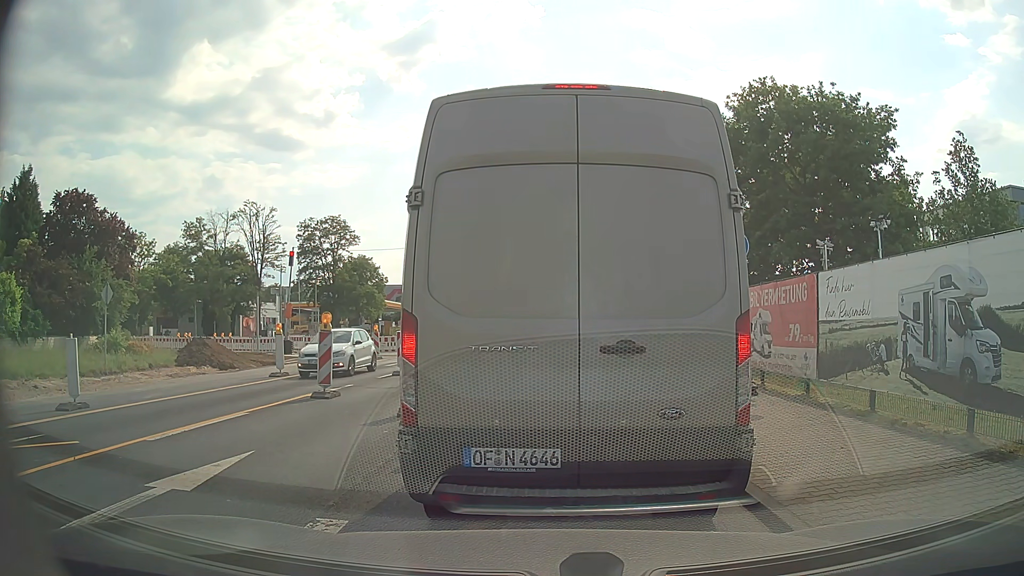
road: secondary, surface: asphalt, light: Day
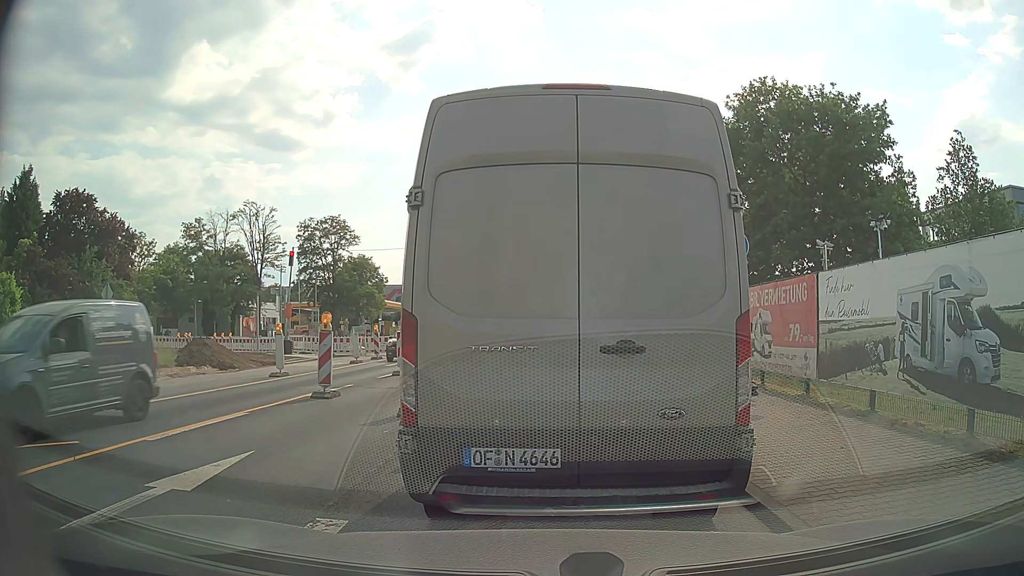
(0.0, 0.0) m; 0°
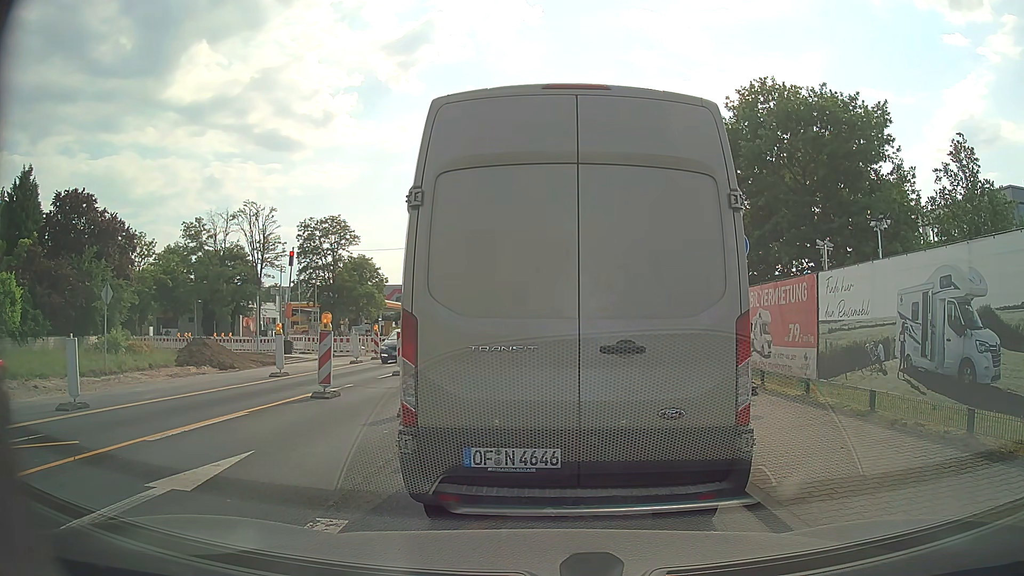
(0.0, 0.0) m; 0°
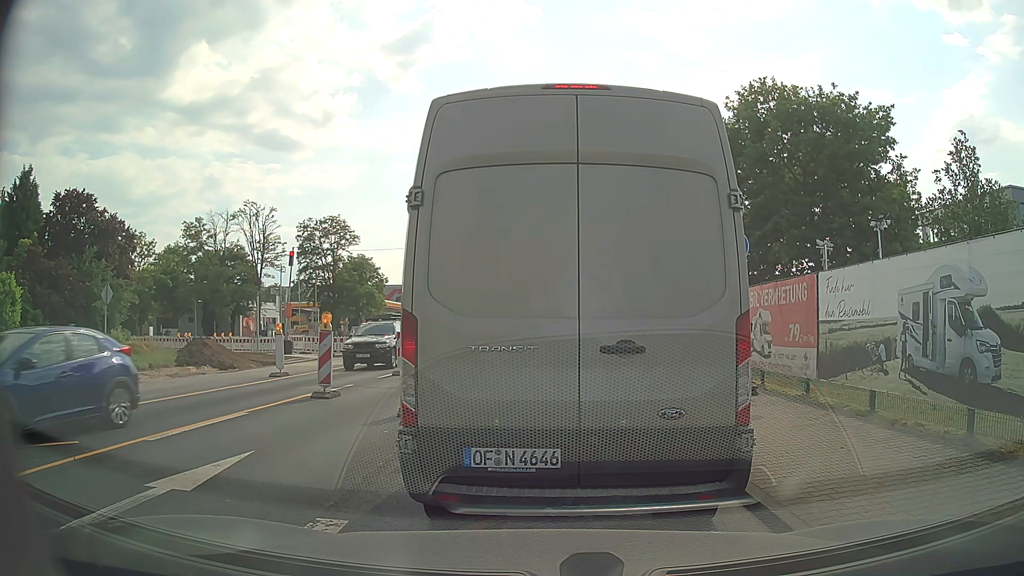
(0.0, 0.0) m; 0°
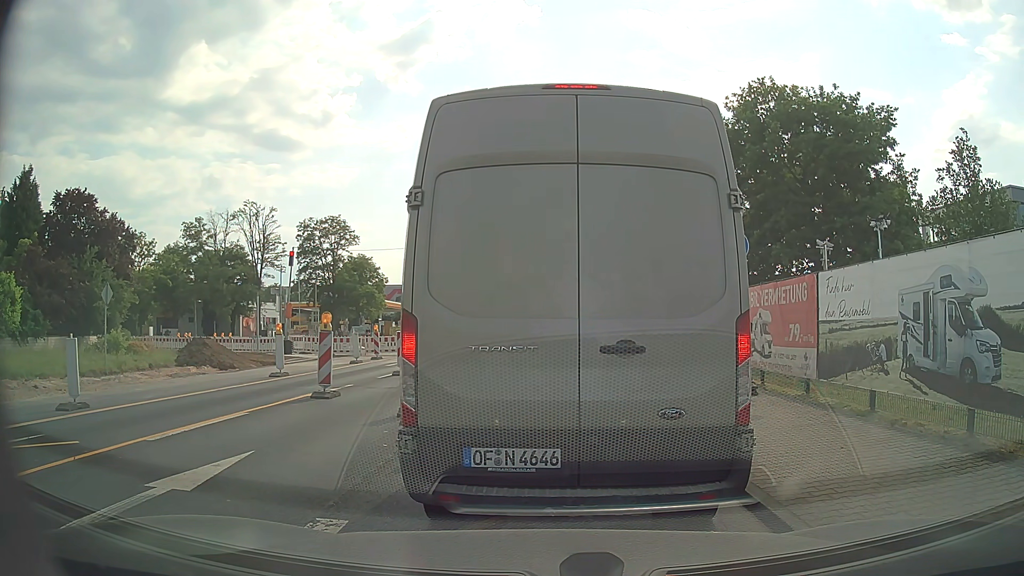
(0.0, 0.0) m; 0°
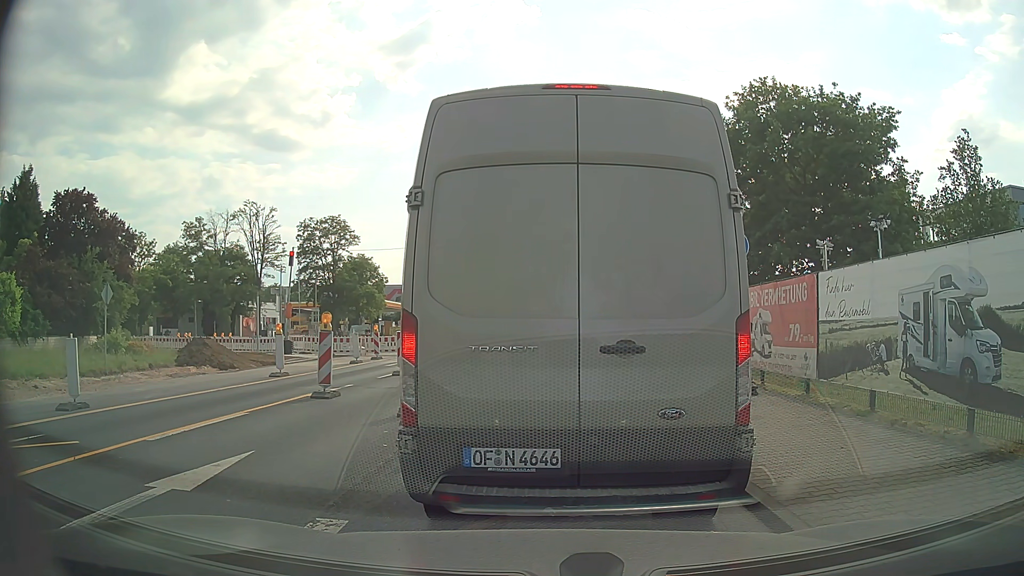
(0.0, 0.0) m; 0°
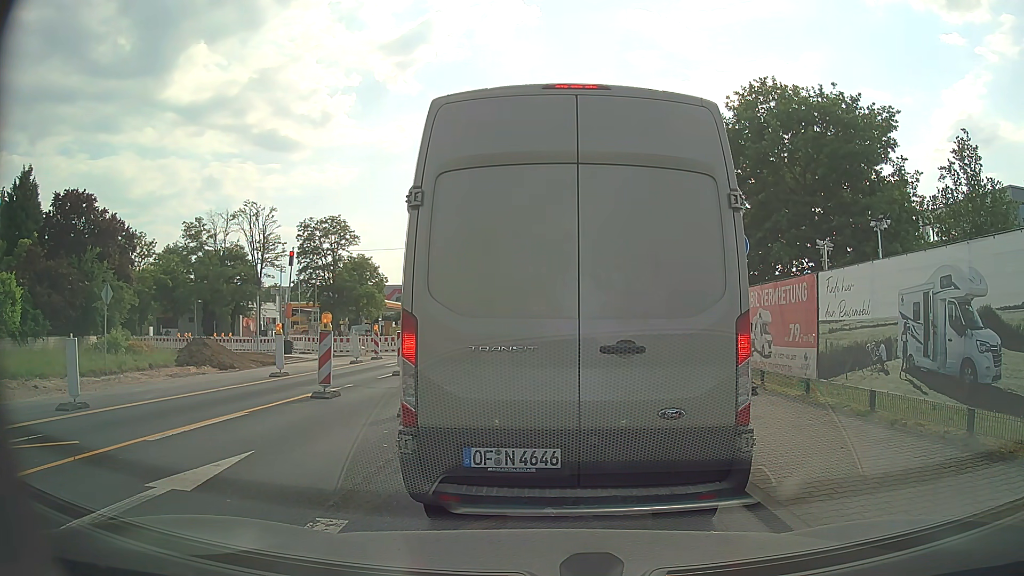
(0.0, 0.0) m; 0°
